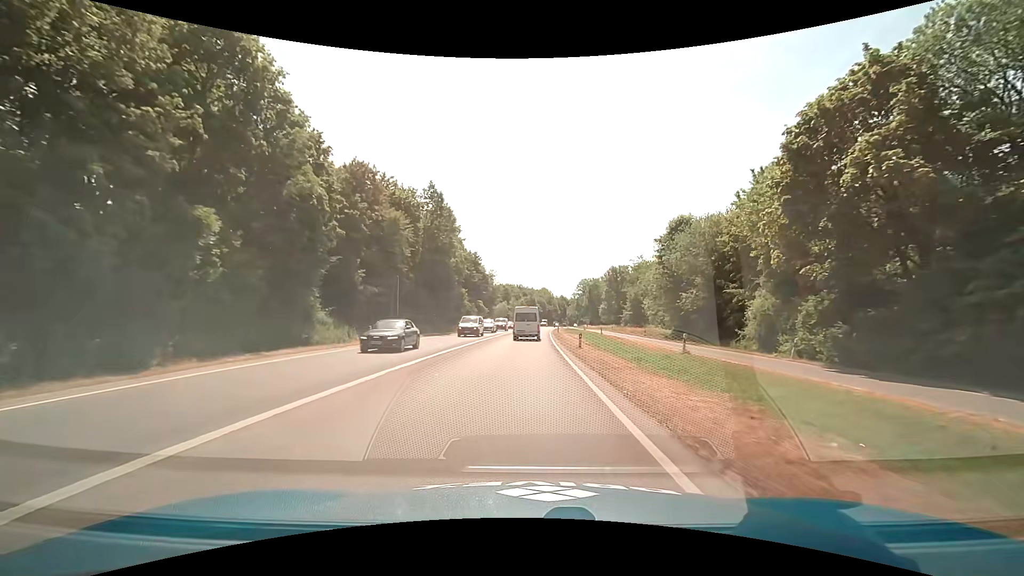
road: trunk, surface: asphalt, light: Day
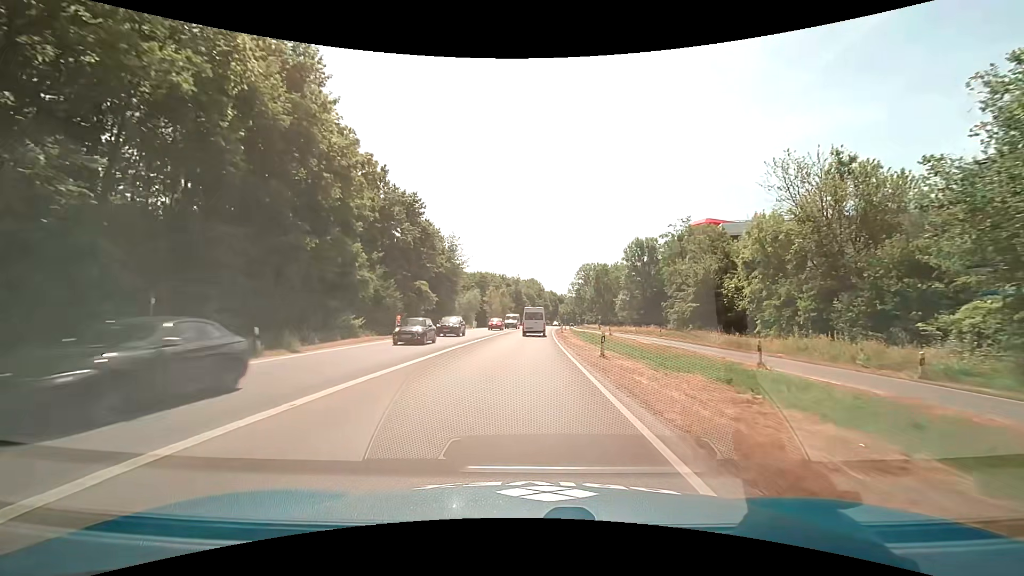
(+0.6, +45.5) m; +2°
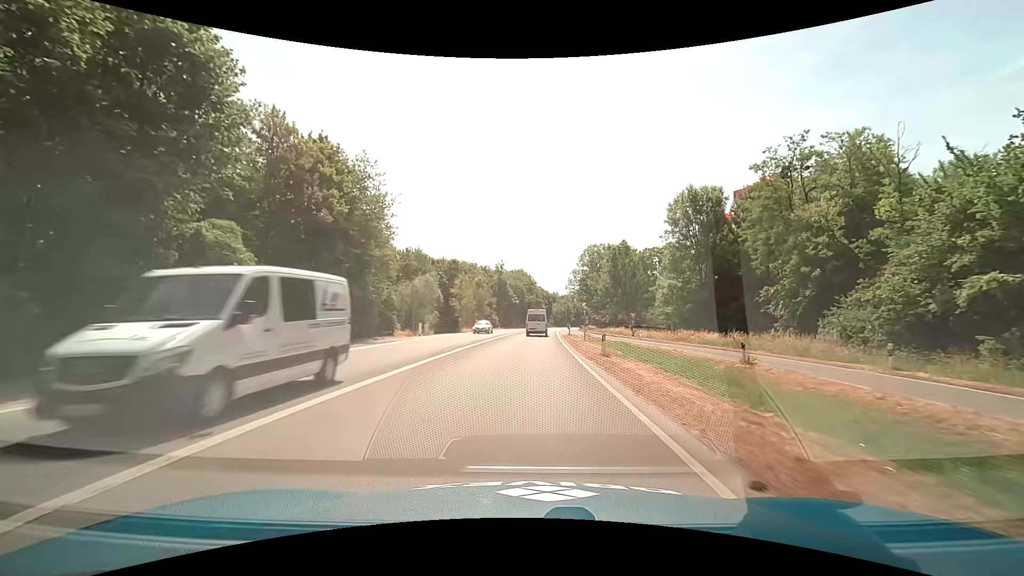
(+0.4, +36.5) m; +1°
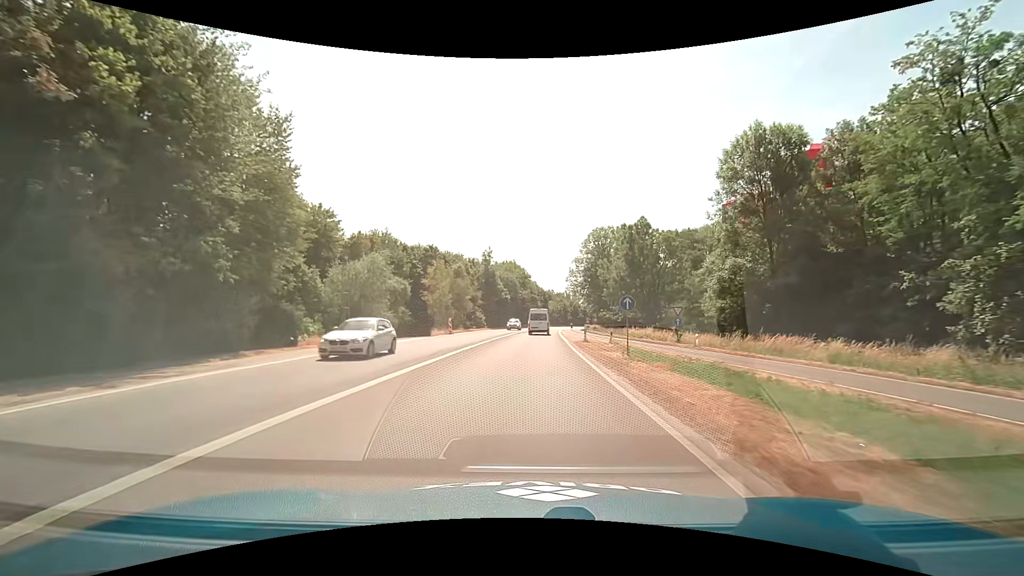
(+0.1, +18.3) m; +1°
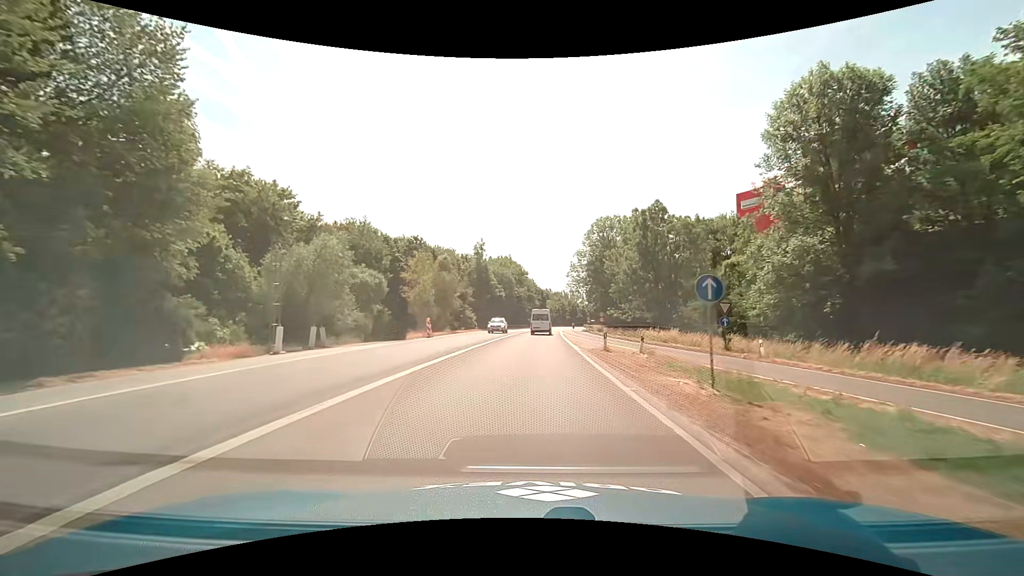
(0.0, +9.1) m; 0°
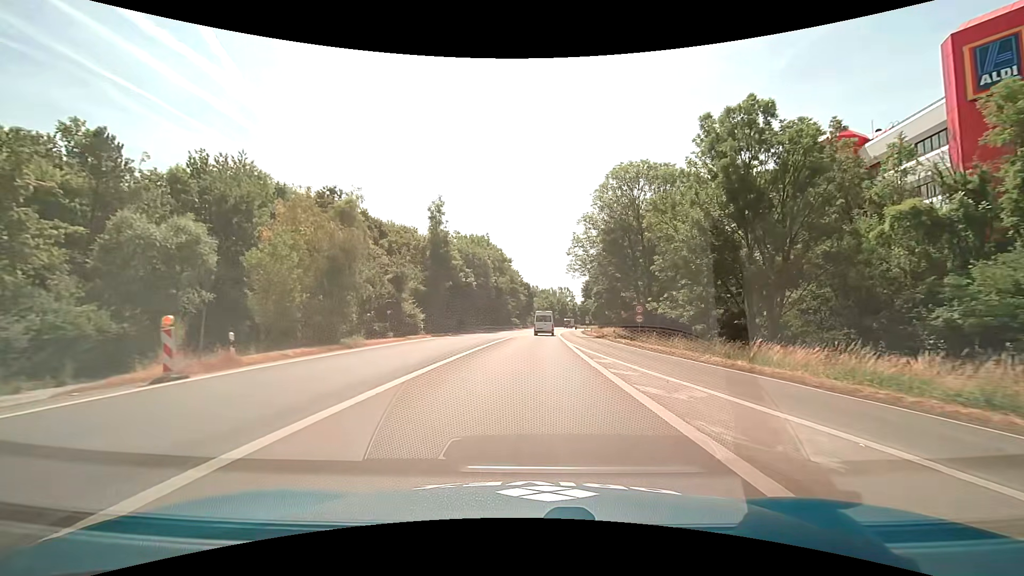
(+0.4, +27.4) m; +2°
